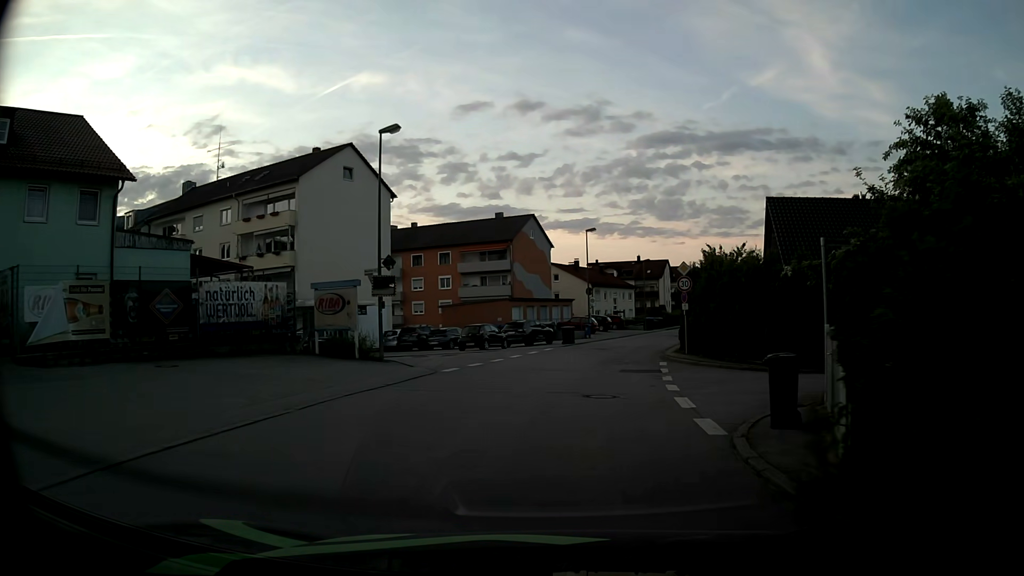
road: unclassified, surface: asphalt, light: Day
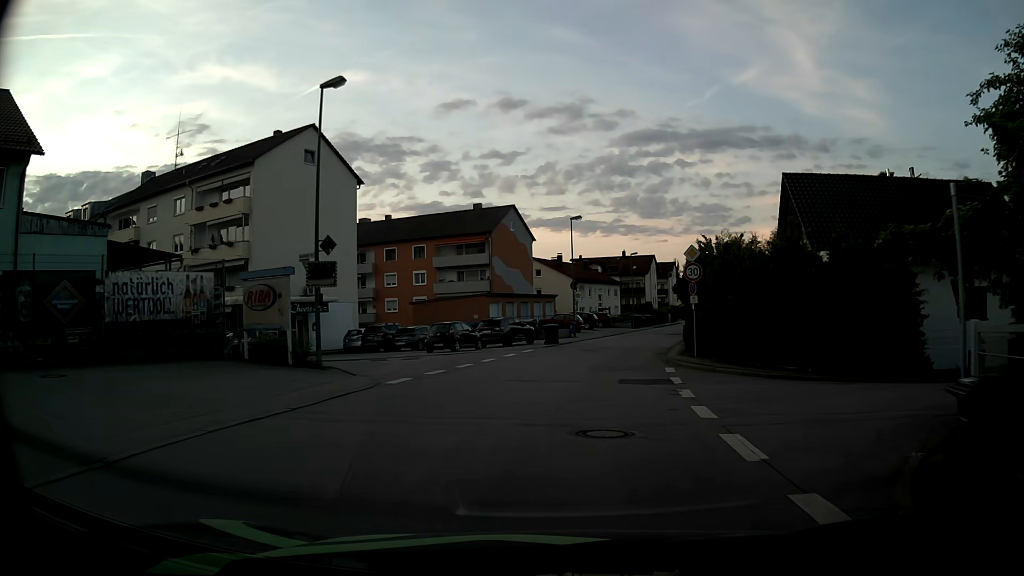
(+0.1, +4.8) m; +2°
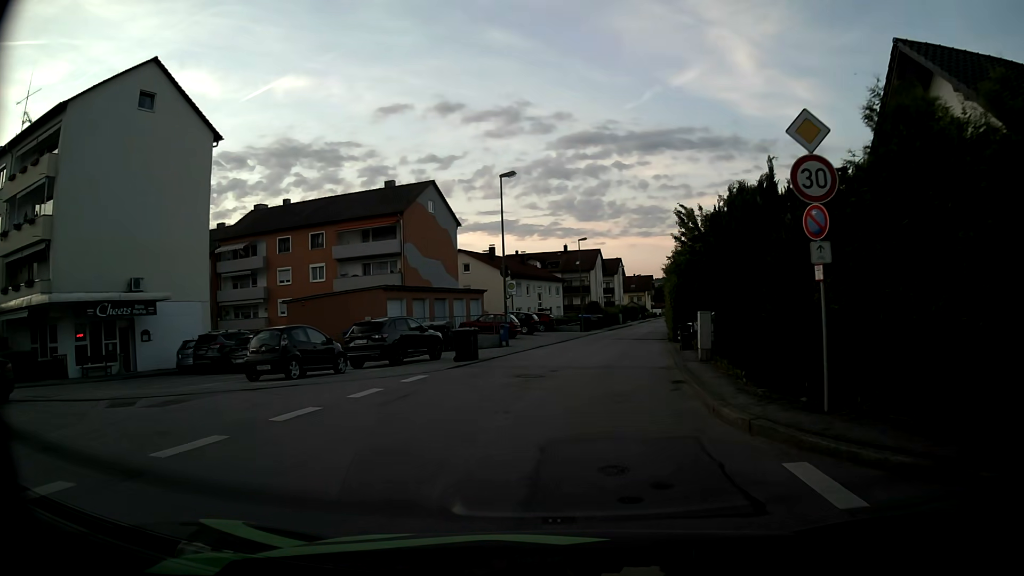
(+0.5, +14.3) m; +4°
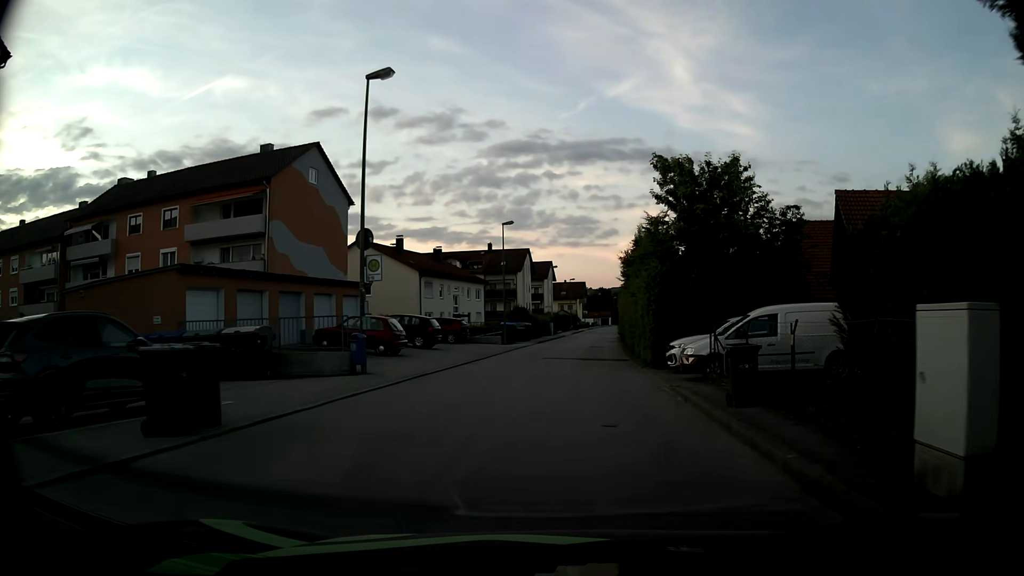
(+0.8, +14.2) m; +7°
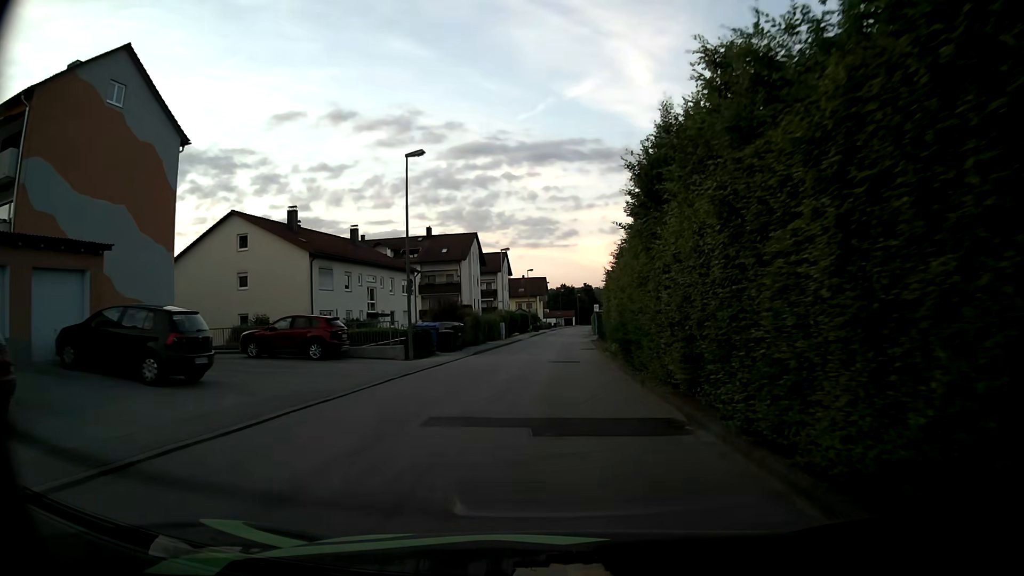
(+0.8, +19.1) m; +3°
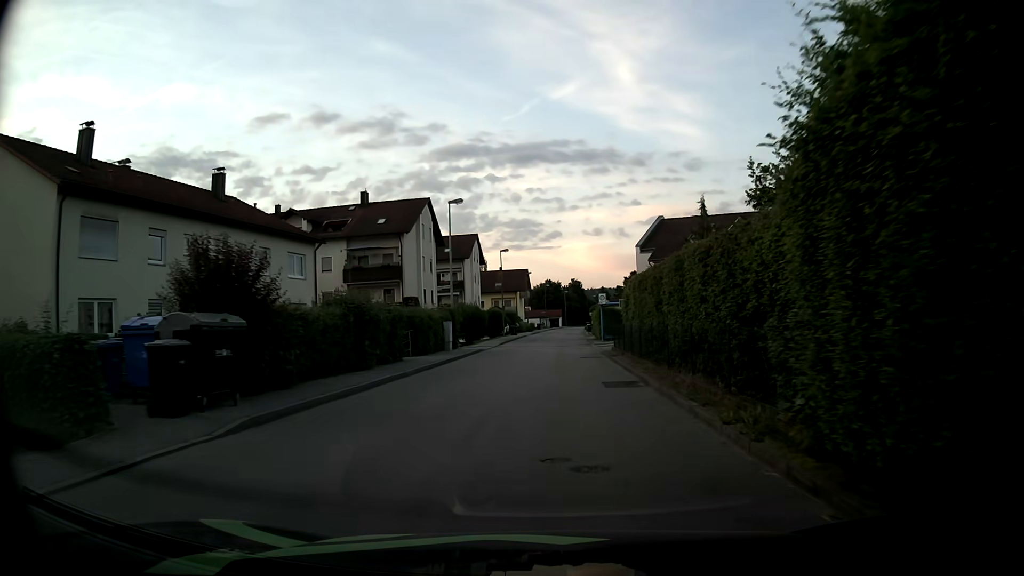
(+0.3, +23.9) m; +1°
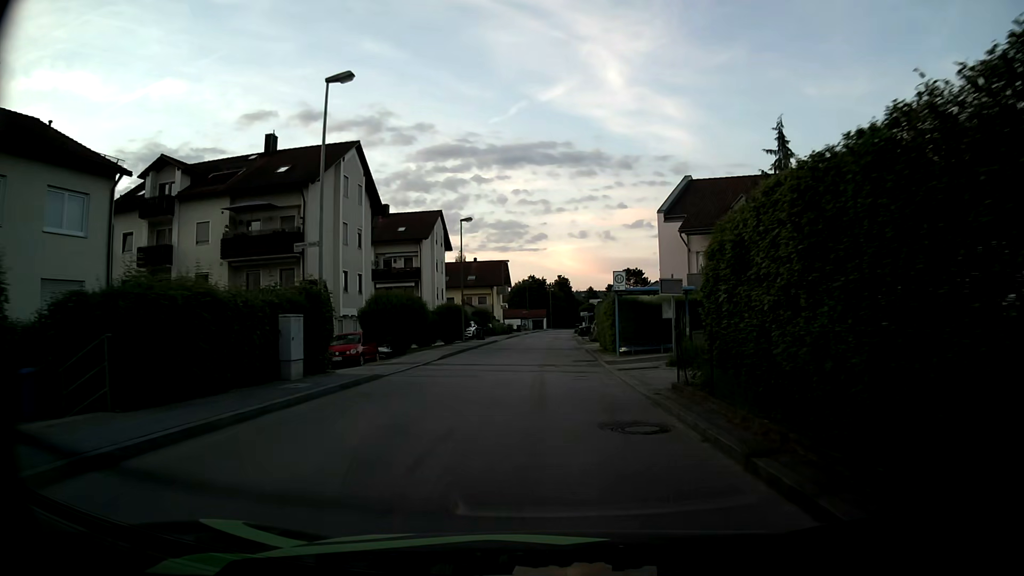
(+0.5, +19.1) m; +2°
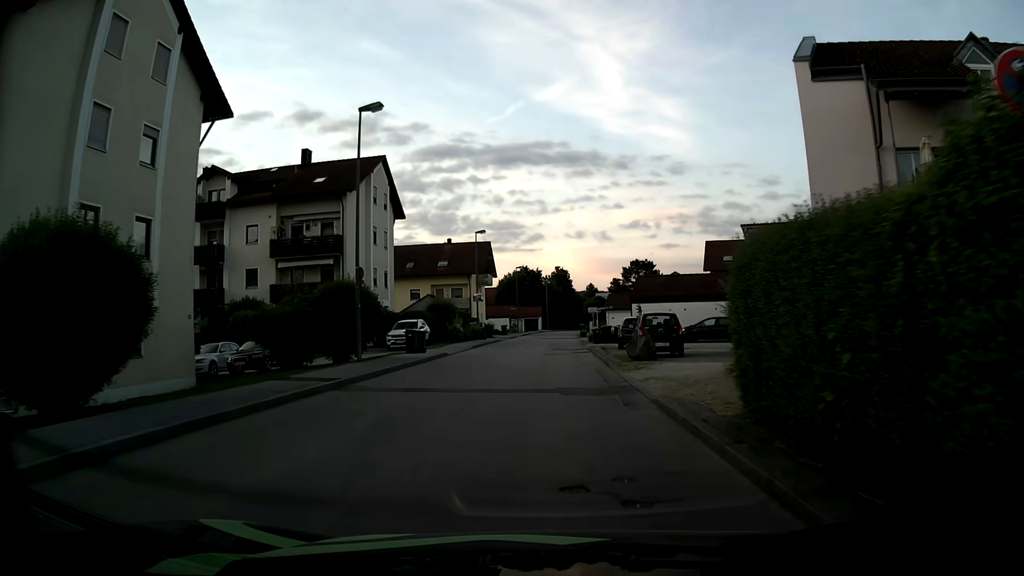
(+0.2, +23.9) m; +1°
(0, +10) (0, +20) (0, +30) (0, +40) (0, +50) (+1, +60) (+1, +70) (+1, +80) (+2, +90) (+3, +100) m
